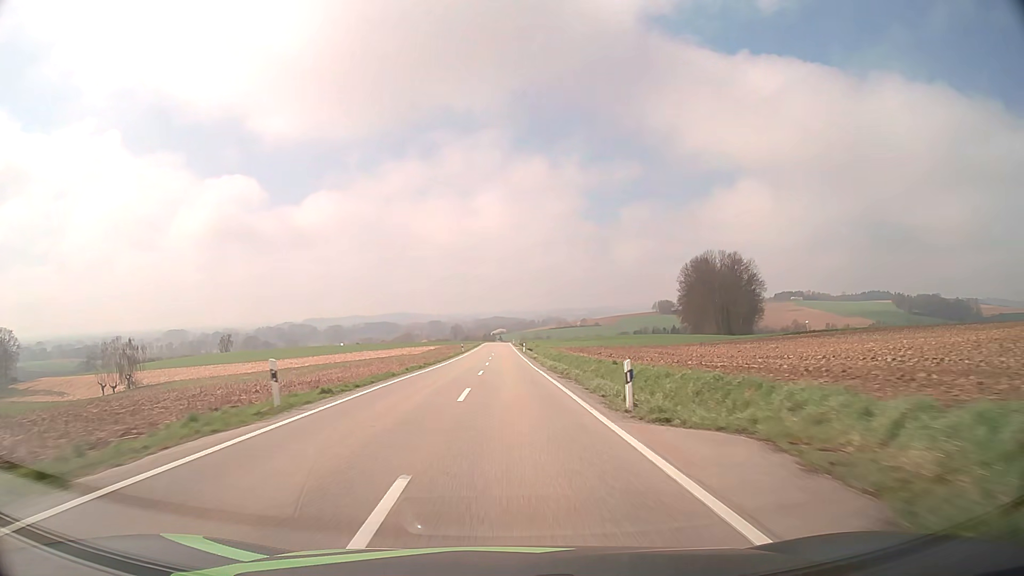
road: tertiary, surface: asphalt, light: Day
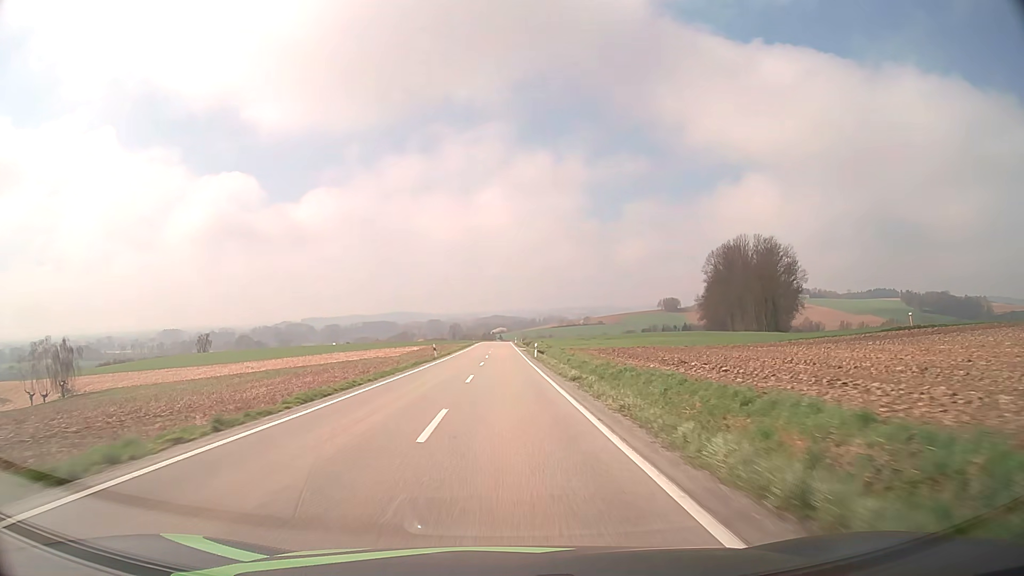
(-0.1, +30.6) m; 0°
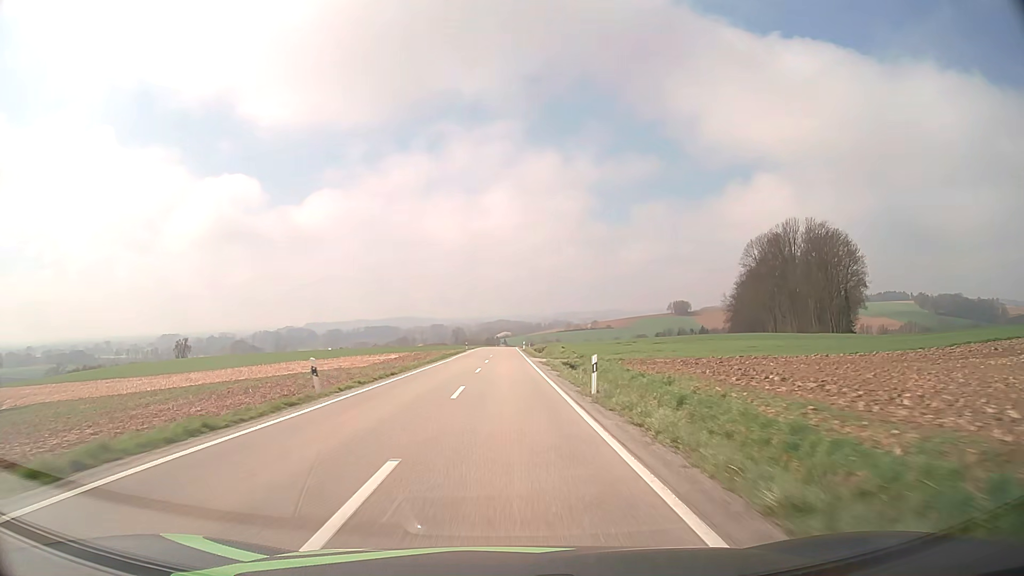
(-0.1, +30.8) m; 0°
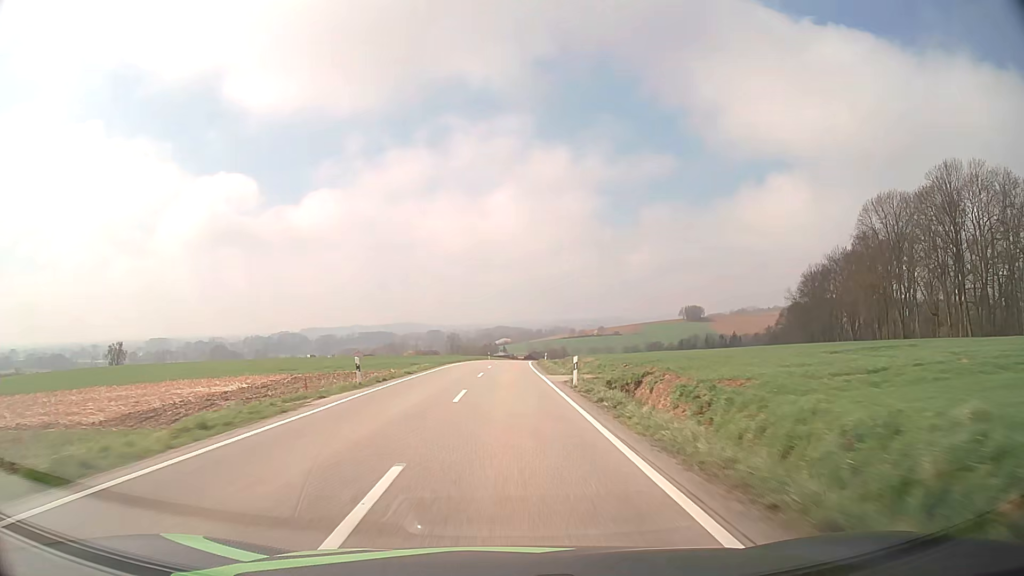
(-0.3, +62.0) m; 0°
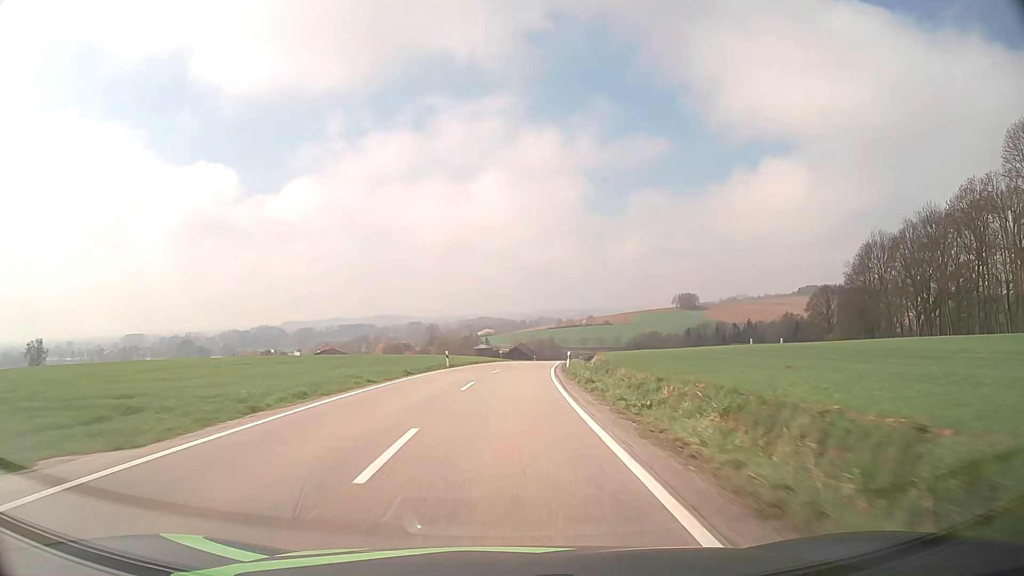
(+0.3, +46.7) m; +1°
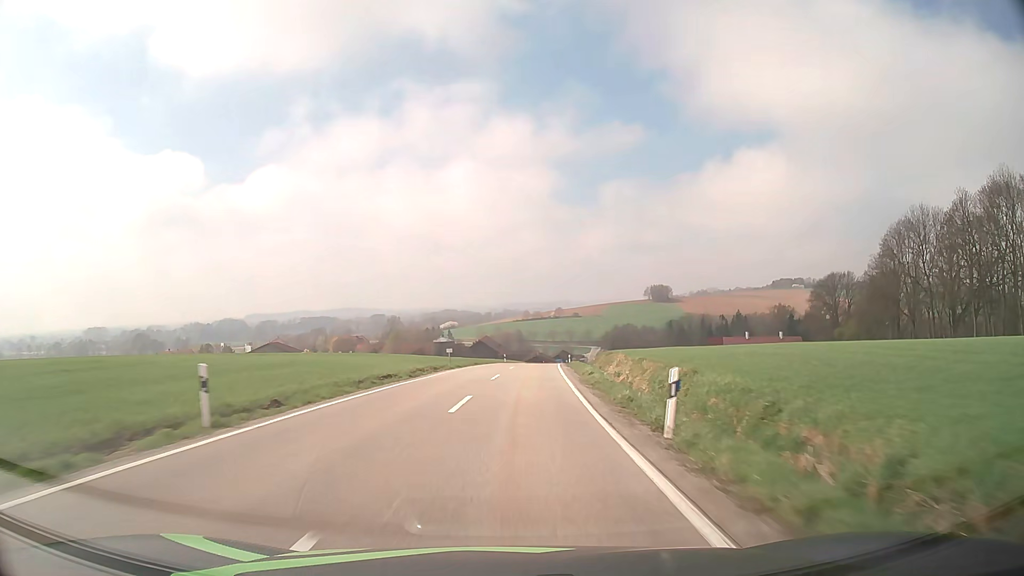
(+0.7, +30.8) m; +3°
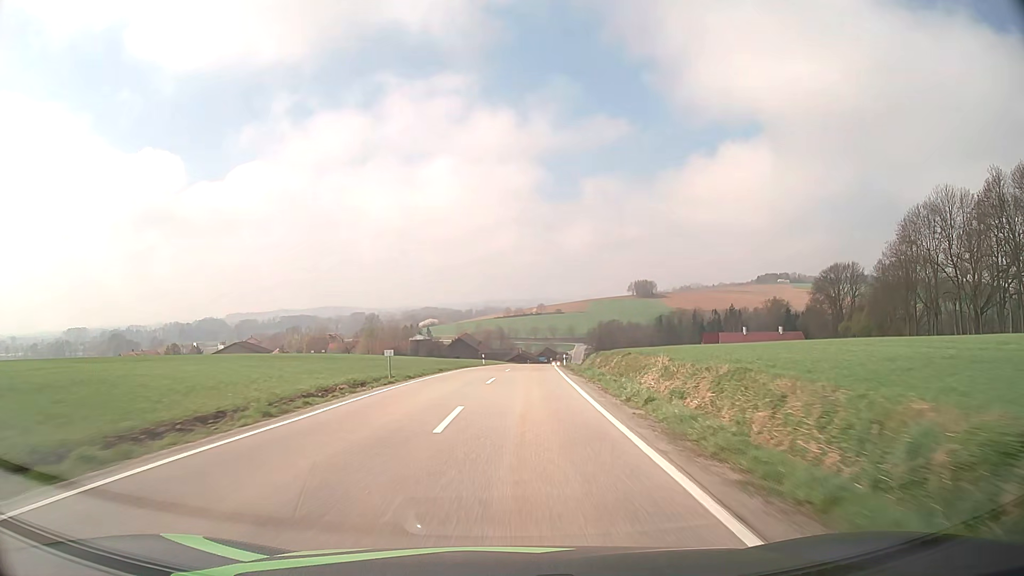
(+0.2, +15.3) m; +1°
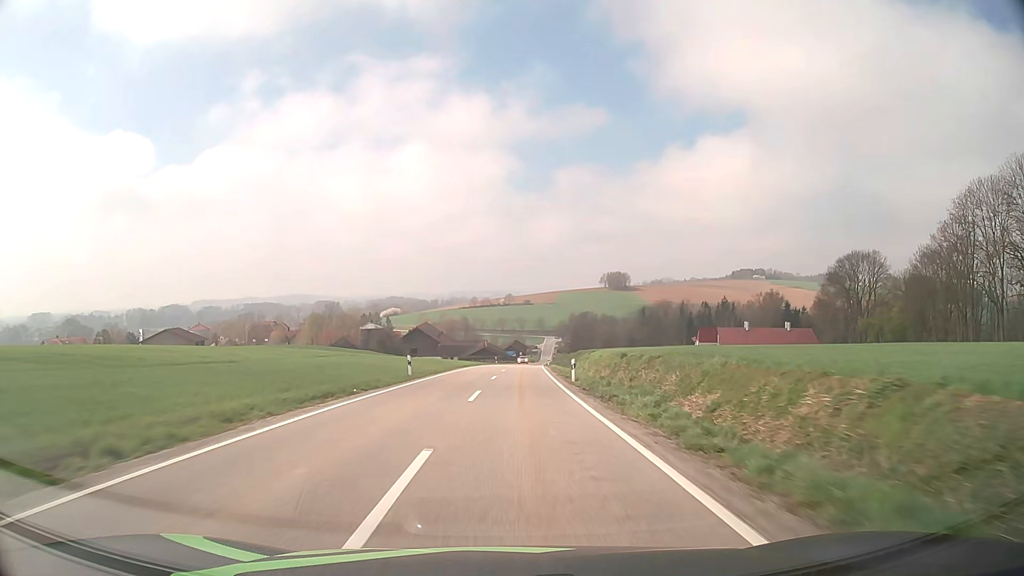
(+0.7, +30.3) m; +3°
(0, +10) (0, +20) (+1, +30) (+1, +40) (+1, +50) (+2, +60) (+2, +70) (+3, +80) (+4, +90) (+4, +100) m
